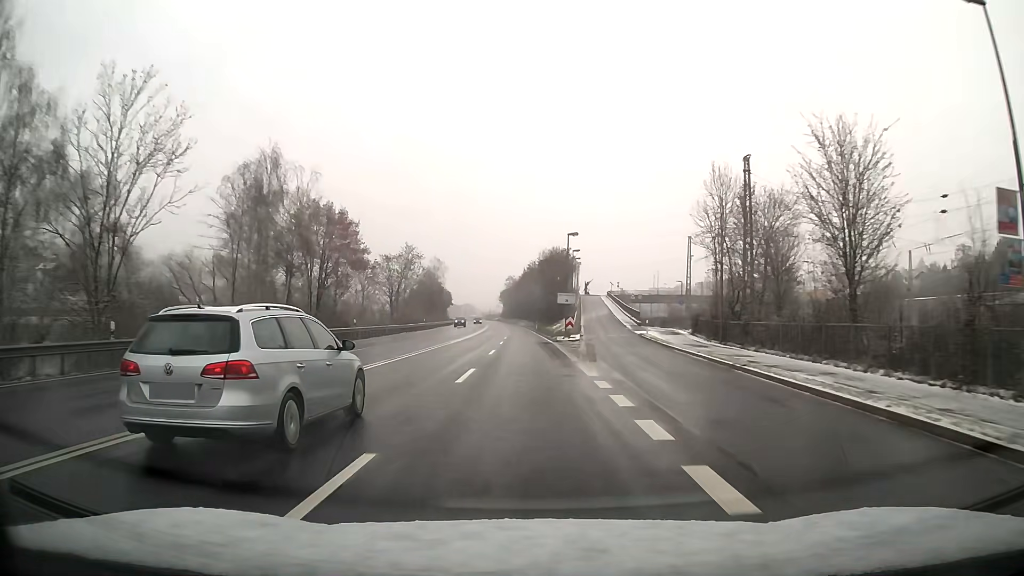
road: primary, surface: asphalt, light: Day
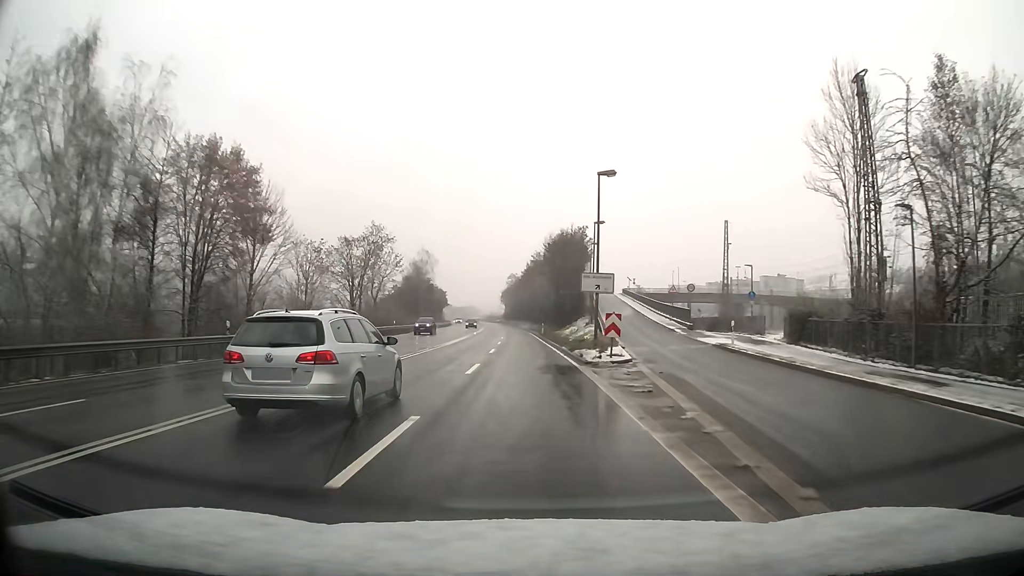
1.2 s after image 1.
(-0.1, +21.4) m; -1°
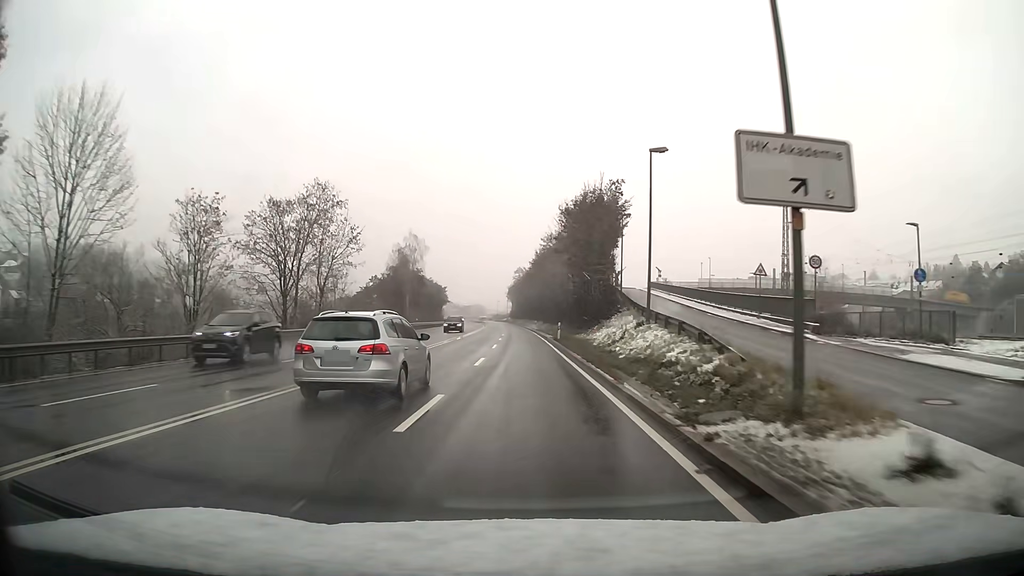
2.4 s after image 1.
(-0.1, +21.4) m; -1°
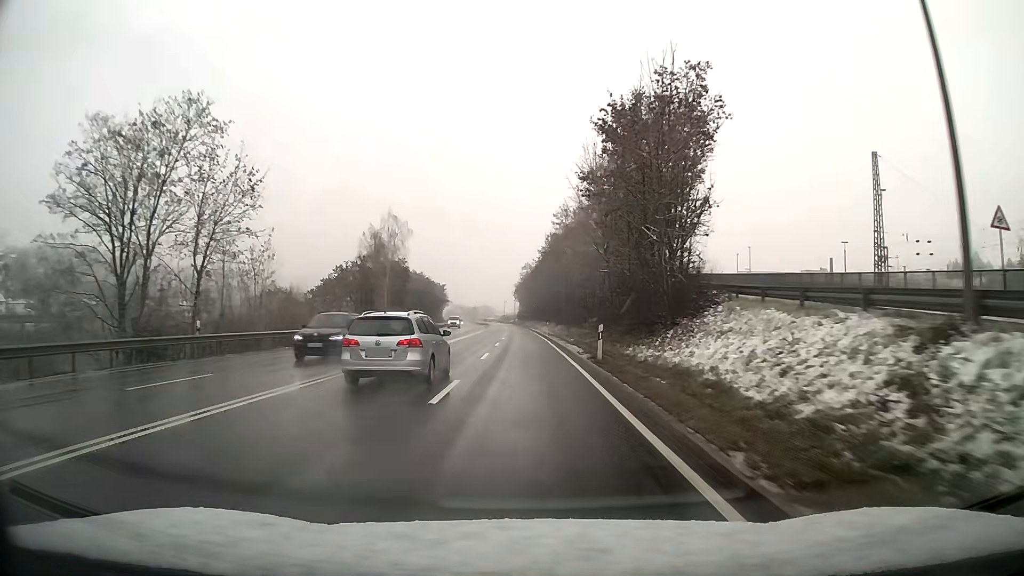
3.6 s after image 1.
(-0.1, +21.5) m; -1°
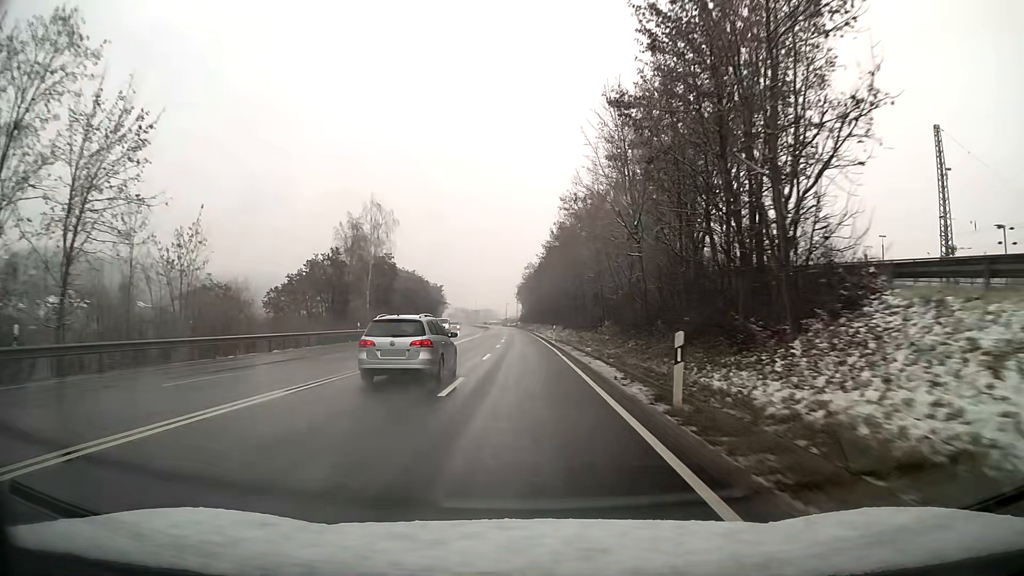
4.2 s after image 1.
(0.0, +10.7) m; 0°
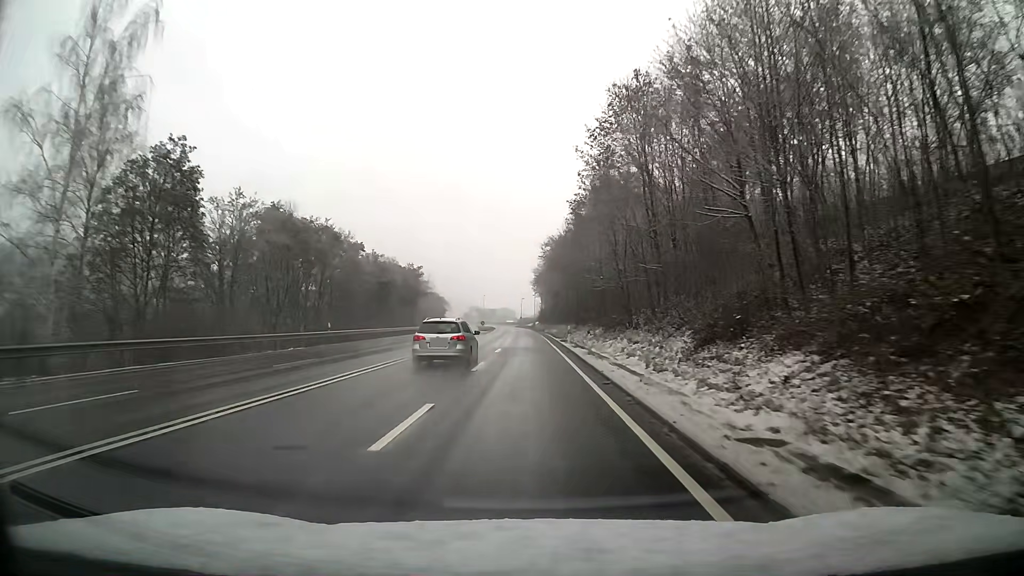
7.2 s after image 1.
(-0.8, +53.6) m; -2°
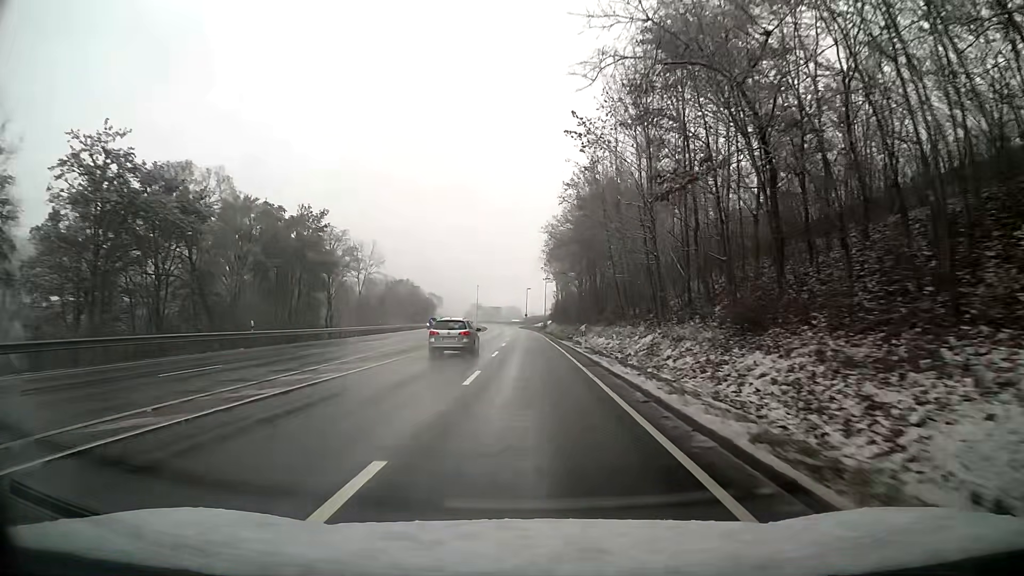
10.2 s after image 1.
(-0.4, +53.7) m; -1°
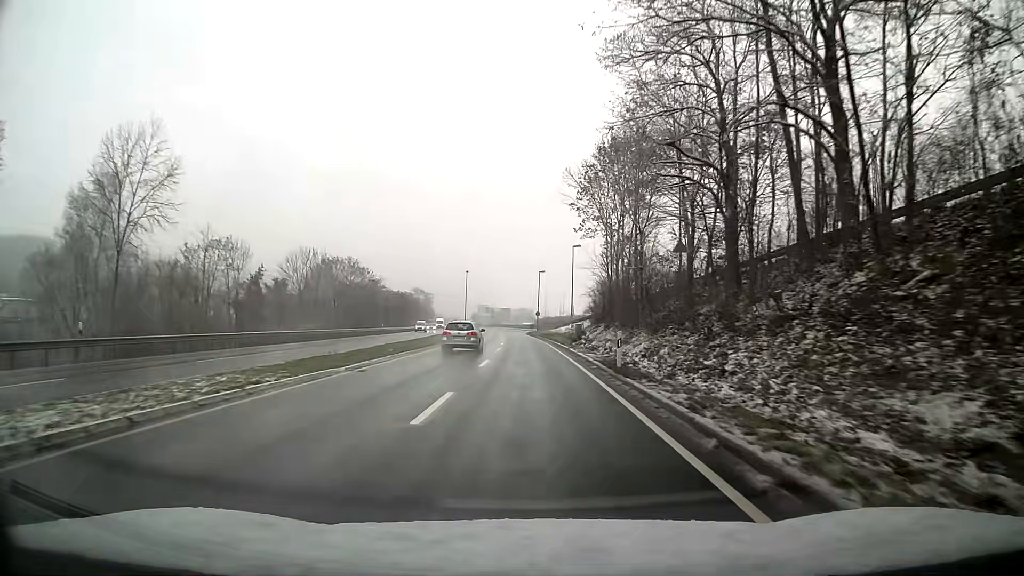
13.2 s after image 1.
(-0.4, +53.7) m; -1°
(0, +10) (0, +20) (0, +30) (0, +40) (-1, +50) (-1, +60) (-1, +70) (-2, +80) (-2, +90) (-3, +100) m
